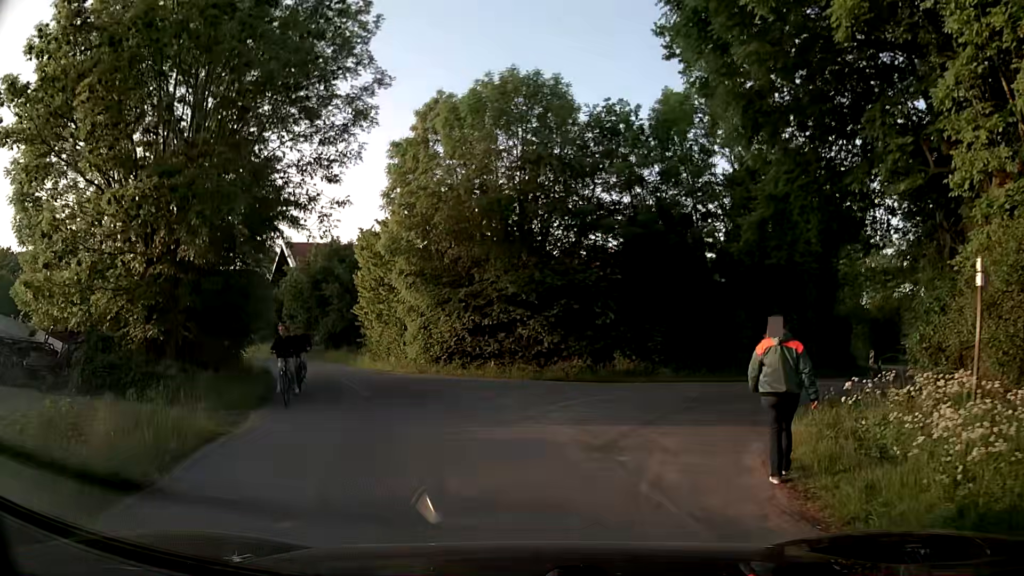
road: unclassified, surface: asphalt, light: Day
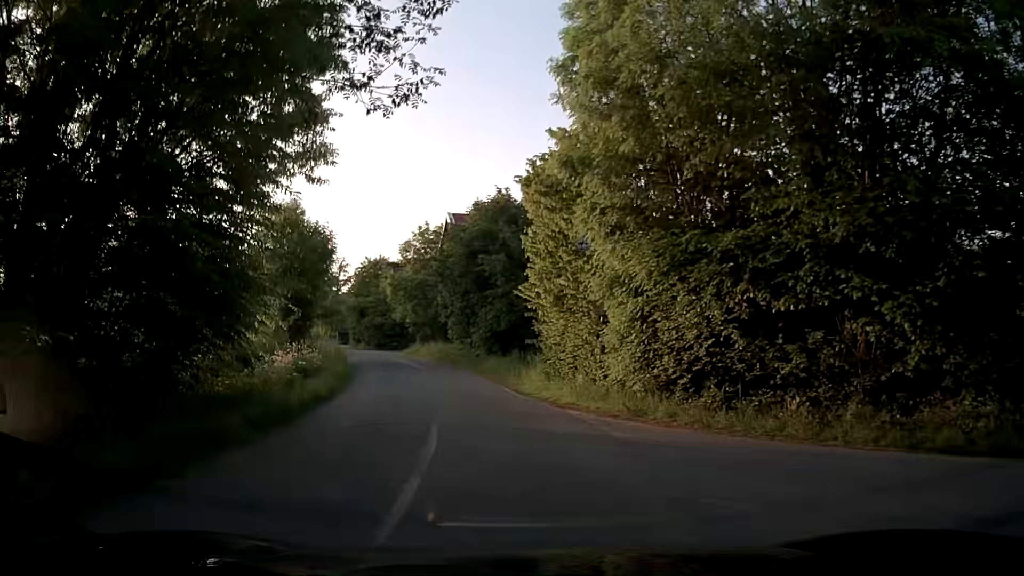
(-1.7, +14.6) m; -18°
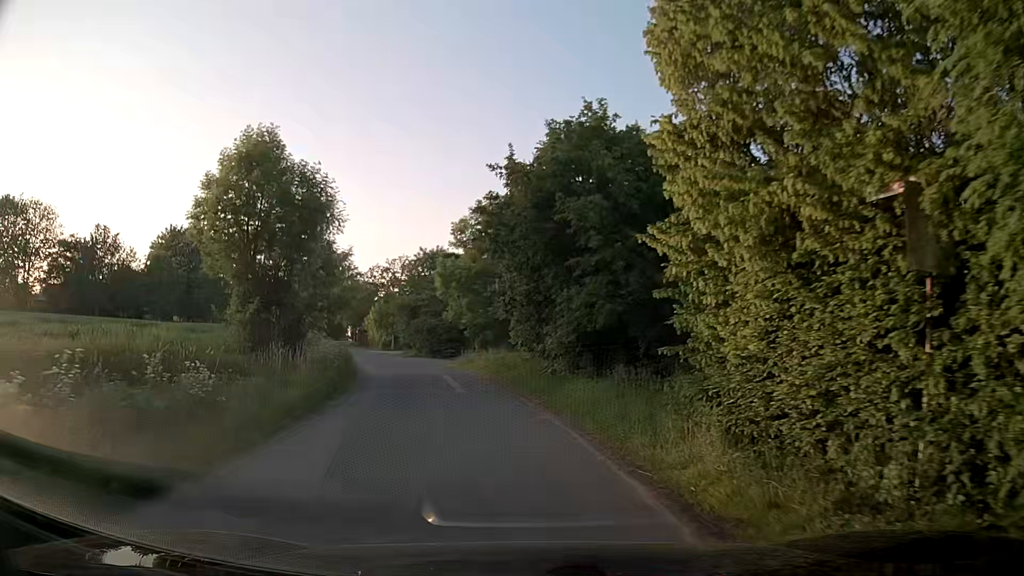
(-0.5, +11.9) m; -5°
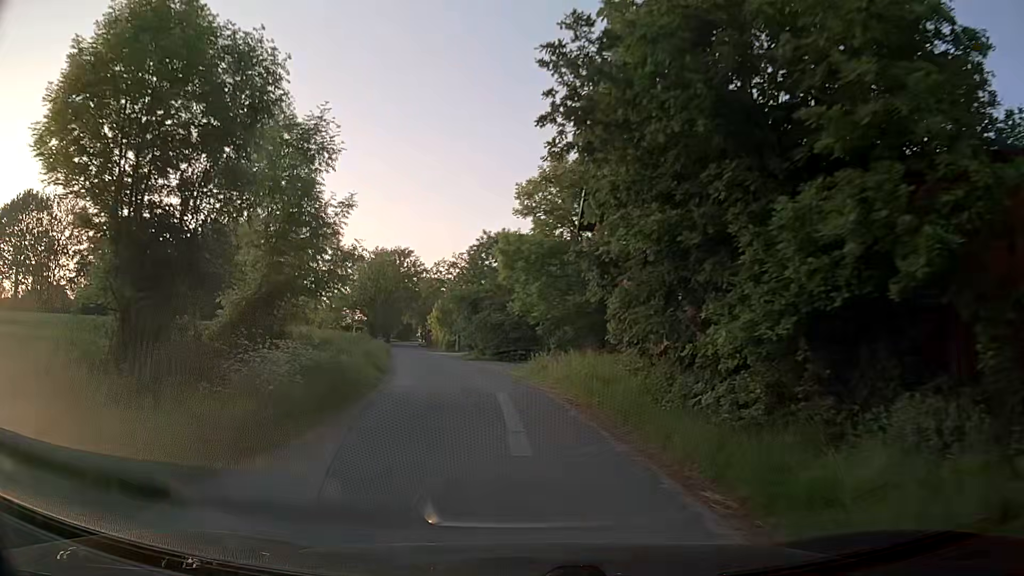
(-0.6, +10.0) m; -6°
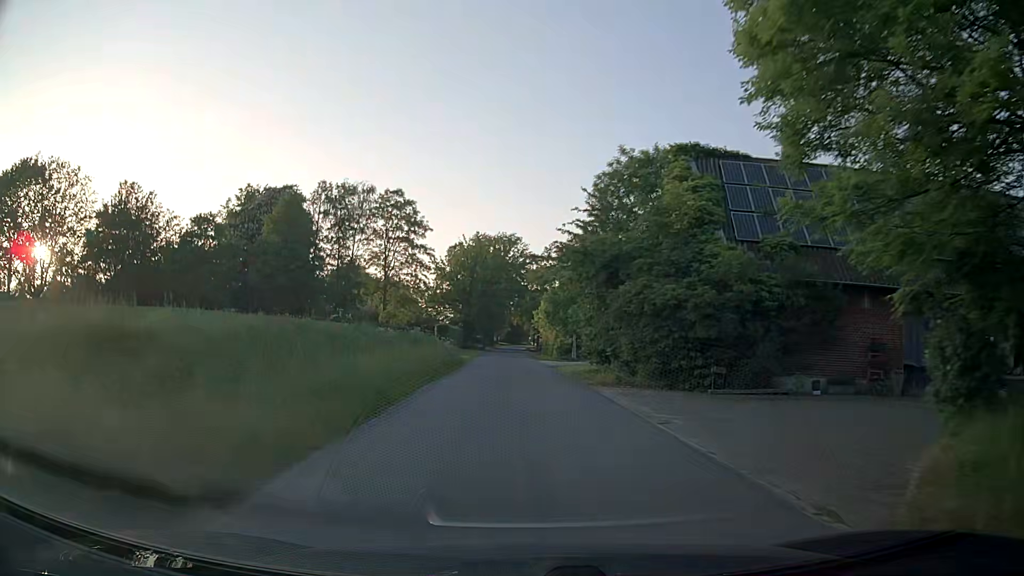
(-2.3, +24.2) m; -10°
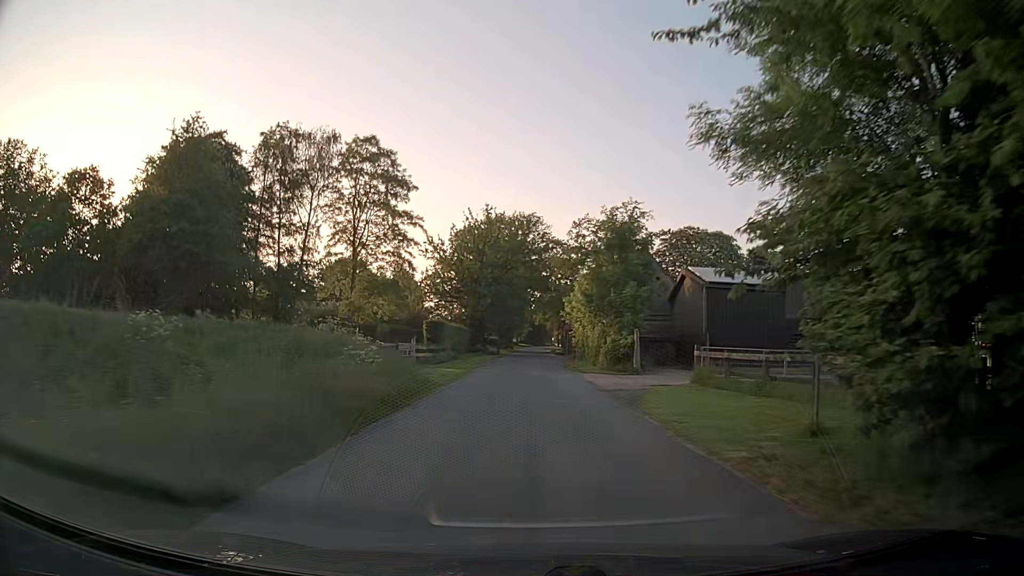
(-0.4, +21.6) m; -2°
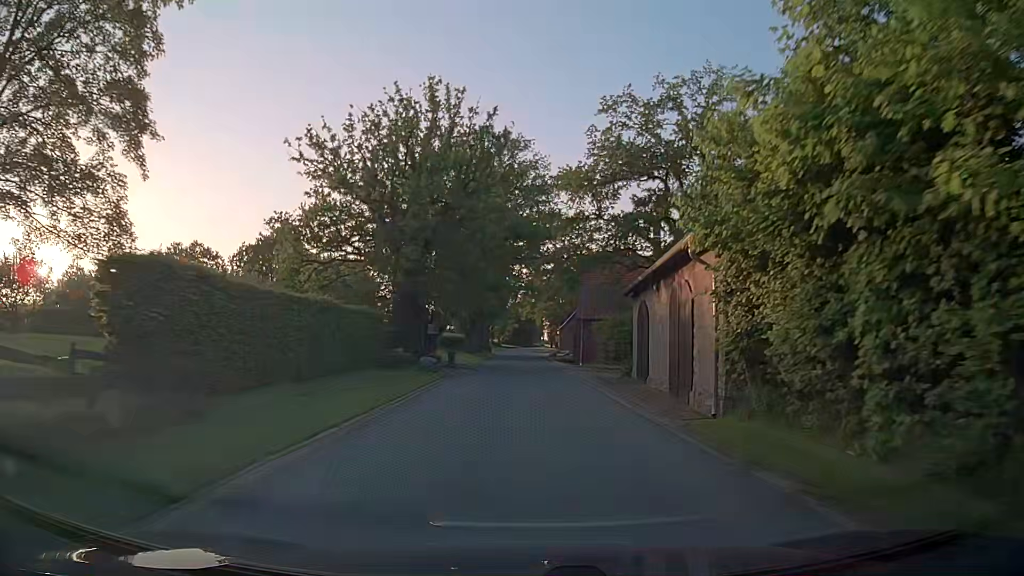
(0.0, +39.7) m; +2°
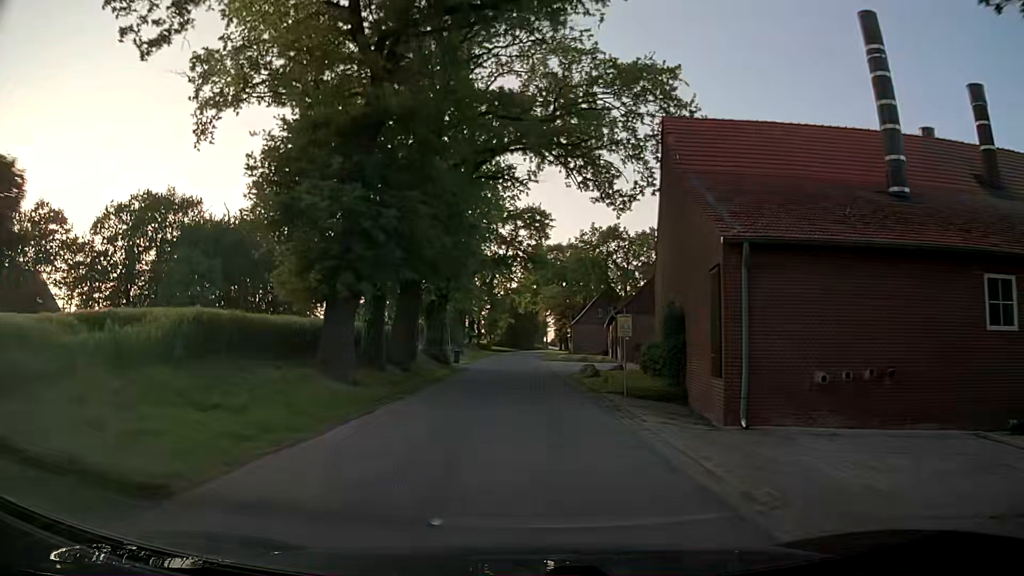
(-0.4, +40.9) m; 0°
(0, +10) (0, +20) (0, +30) (0, +40) (-1, +50) (-1, +60) (-1, +70) (-1, +80) (-1, +90) (0, +100) m
